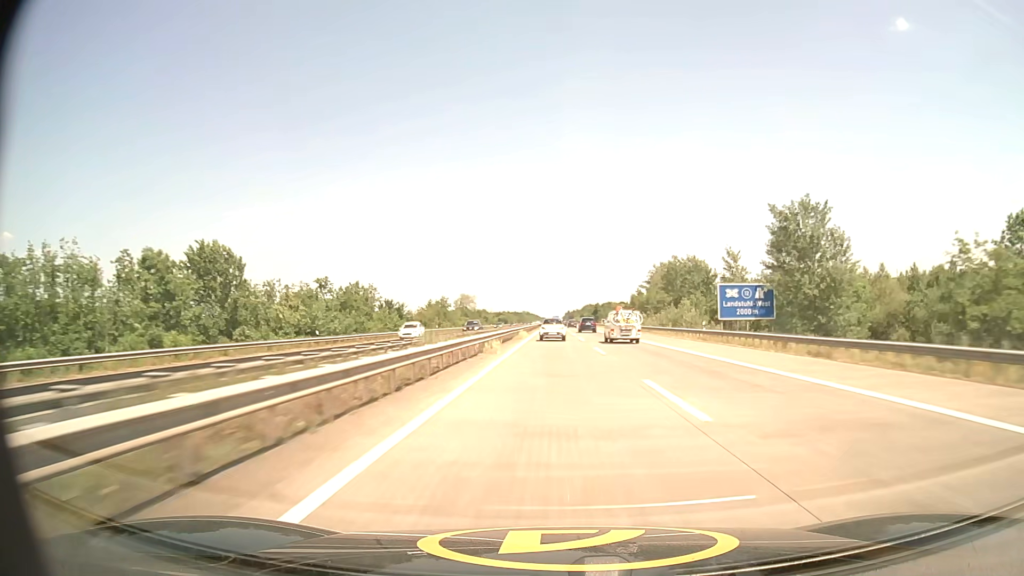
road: motorway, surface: asphalt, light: Day
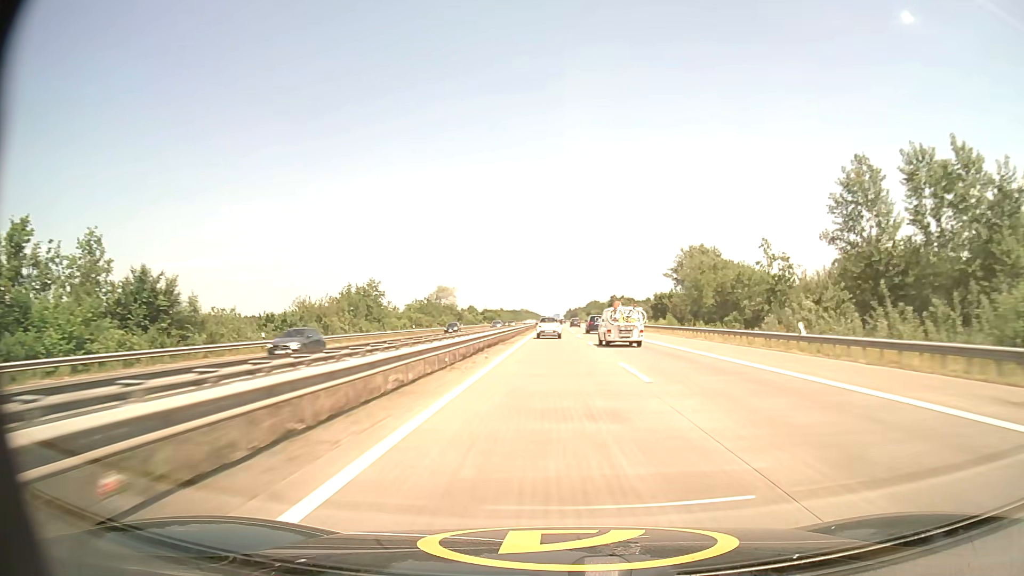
(+0.1, +66.2) m; 0°
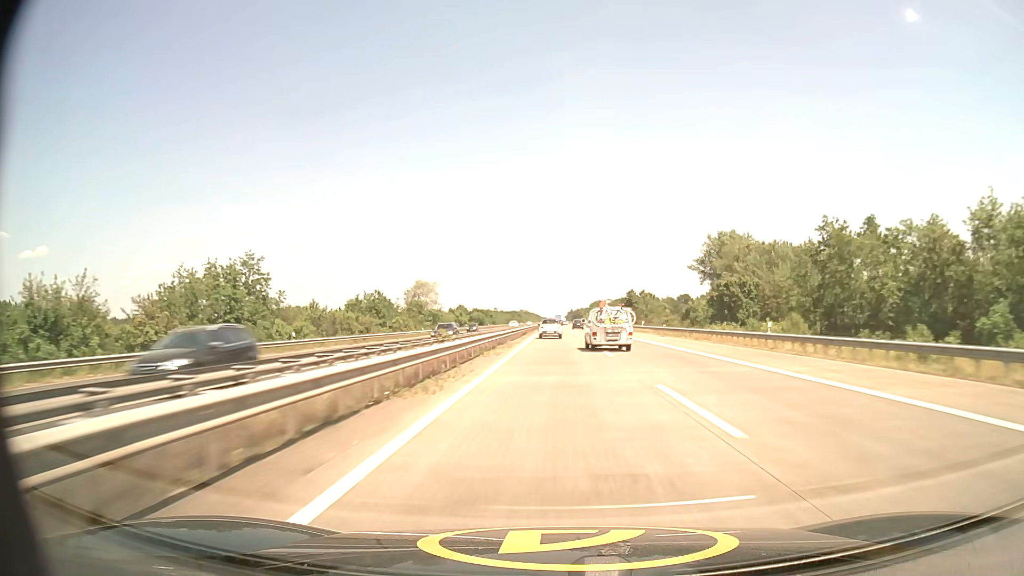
(0.0, +42.6) m; 0°
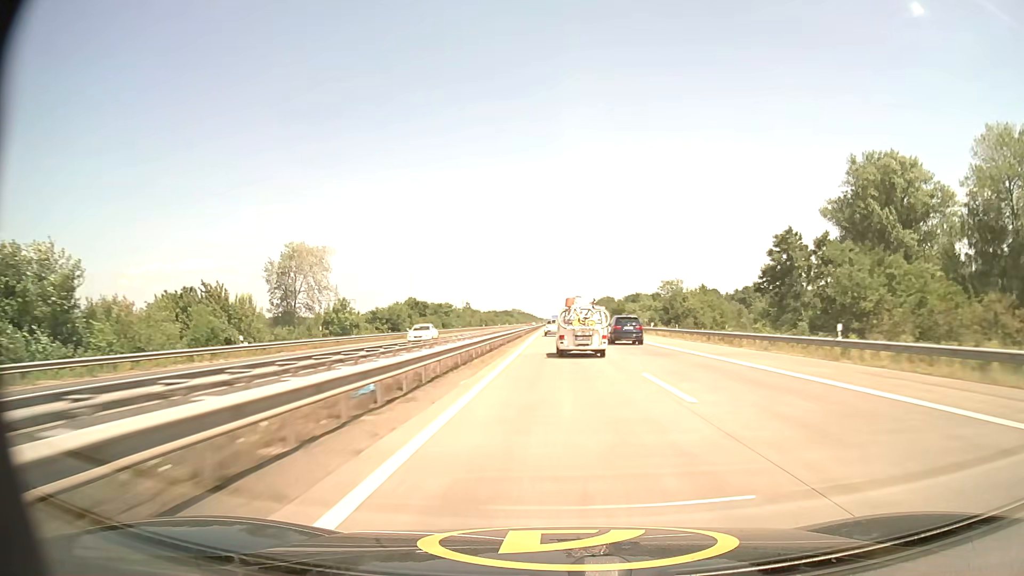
(+0.1, +103.9) m; 0°
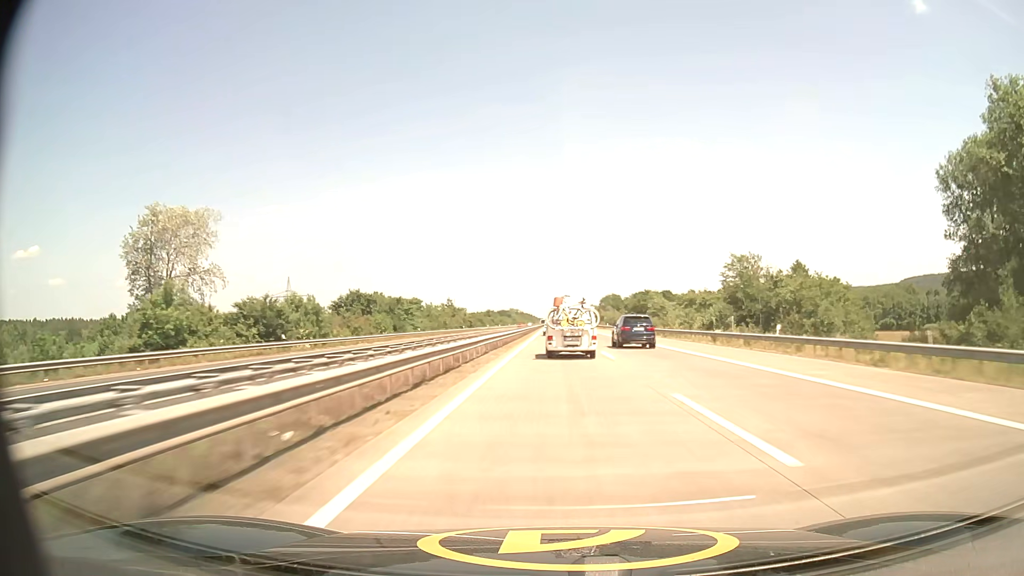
(0.0, +40.8) m; 0°
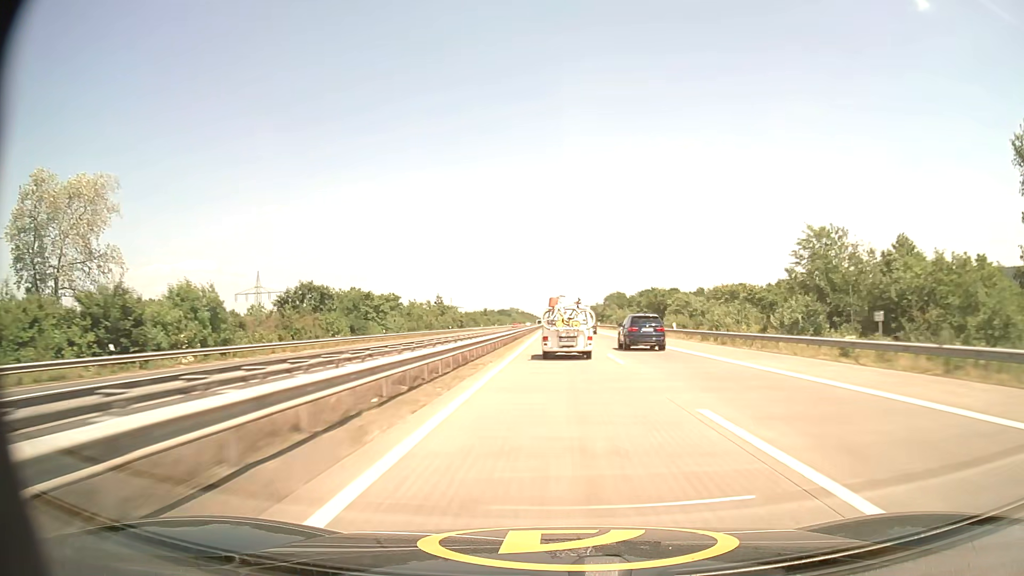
(0.0, +20.3) m; 0°
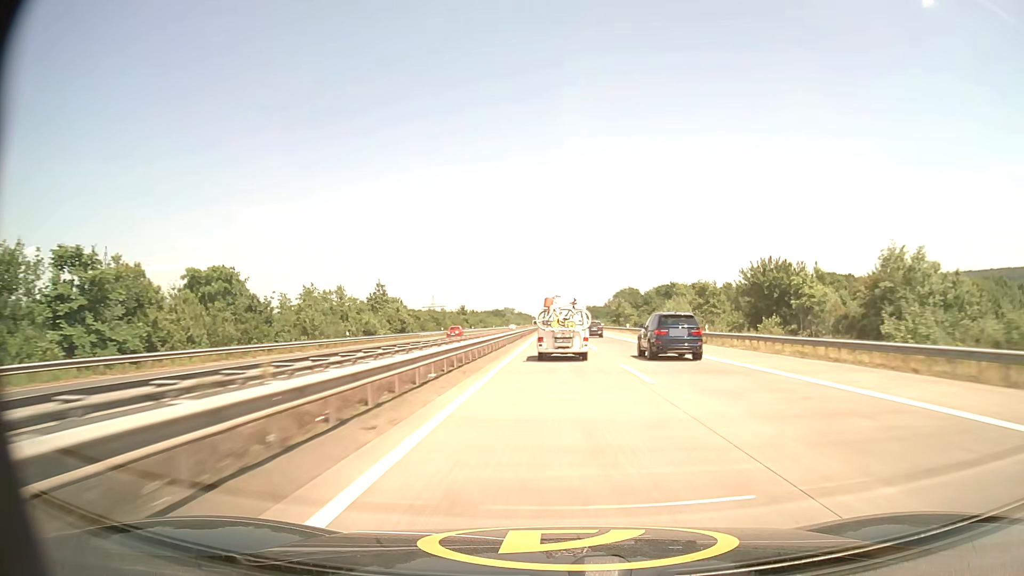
(0.0, +60.7) m; 0°
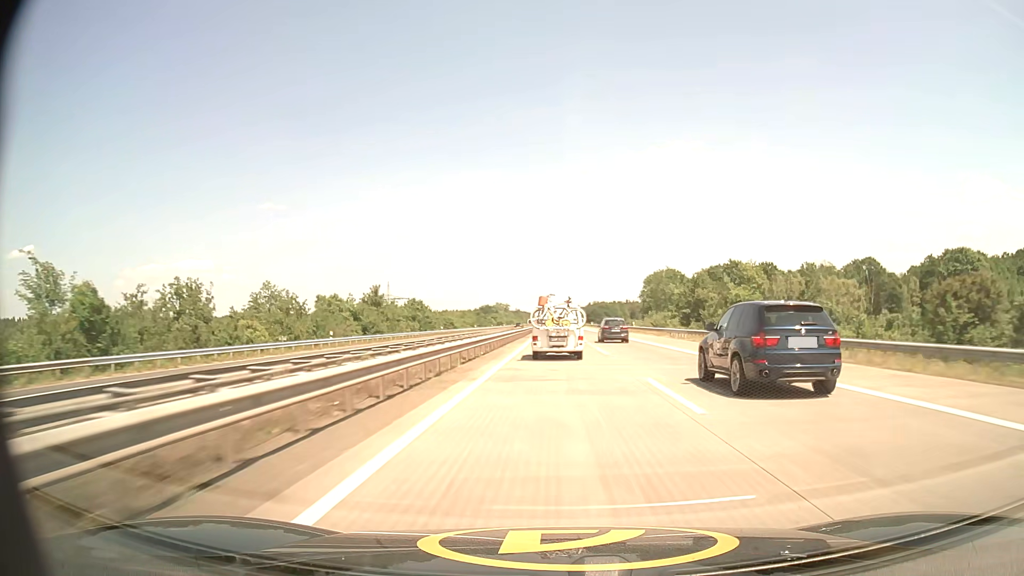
(-0.1, +100.9) m; 0°
(0, +10) (0, +20) (0, +30) (0, +40) (0, +50) (0, +60) (0, +70) (0, +80) (0, +90) (0, +100) m
